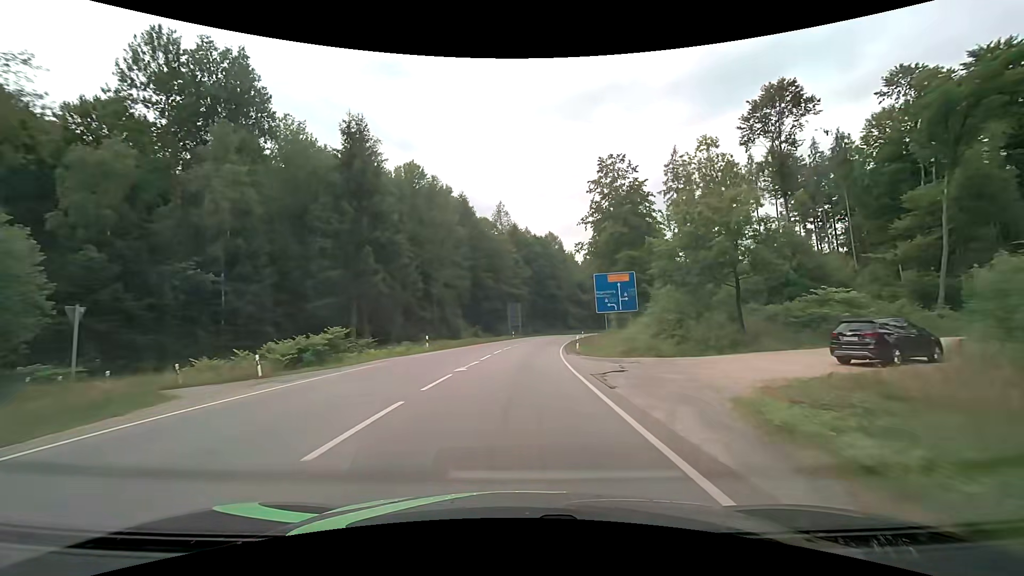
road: secondary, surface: asphalt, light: Day
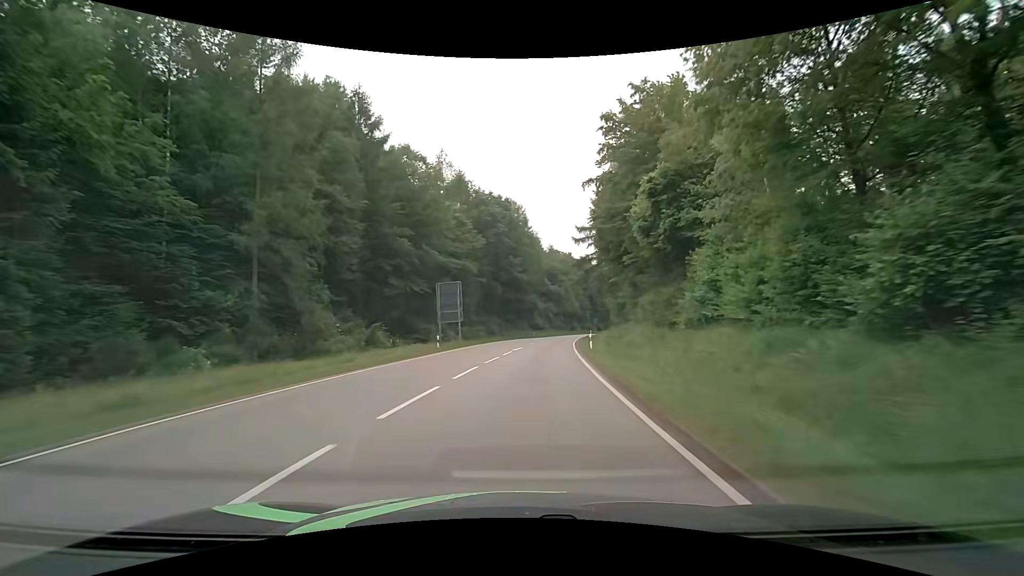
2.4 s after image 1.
(+1.6, +39.7) m; +5°
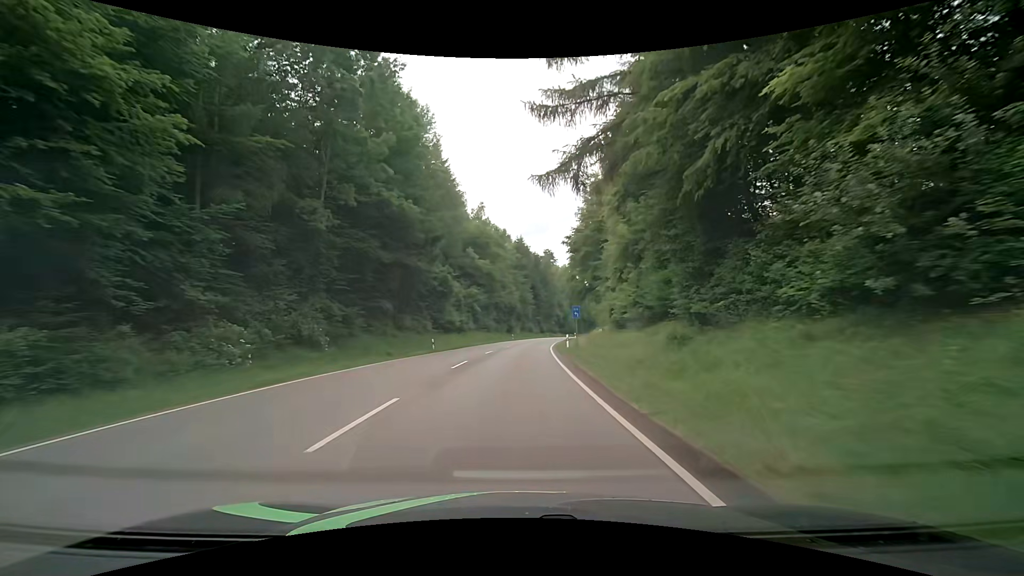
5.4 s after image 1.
(+3.8, +50.7) m; +8°
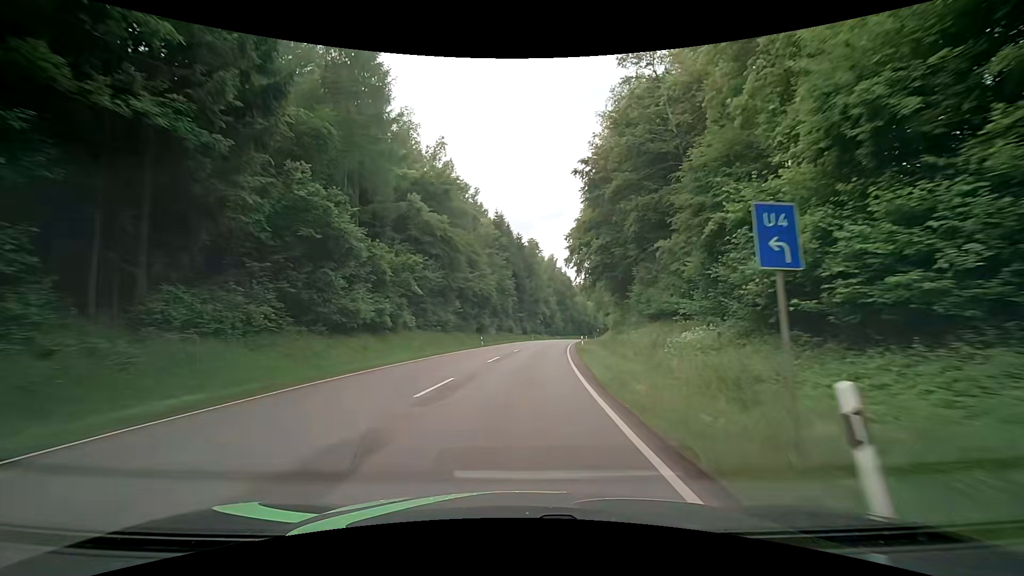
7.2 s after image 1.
(+0.8, +31.2) m; +2°
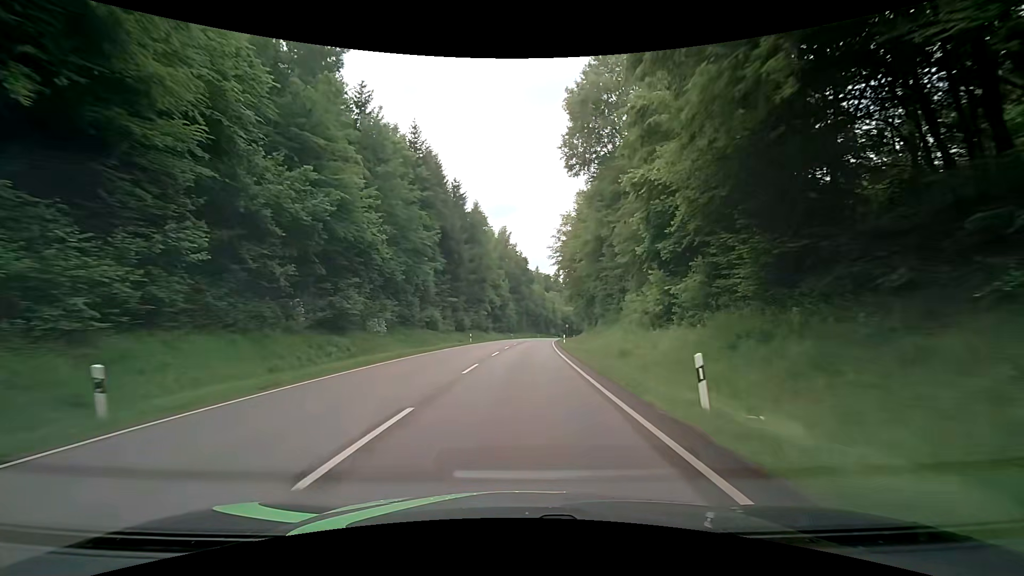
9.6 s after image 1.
(+2.5, +42.4) m; +6°
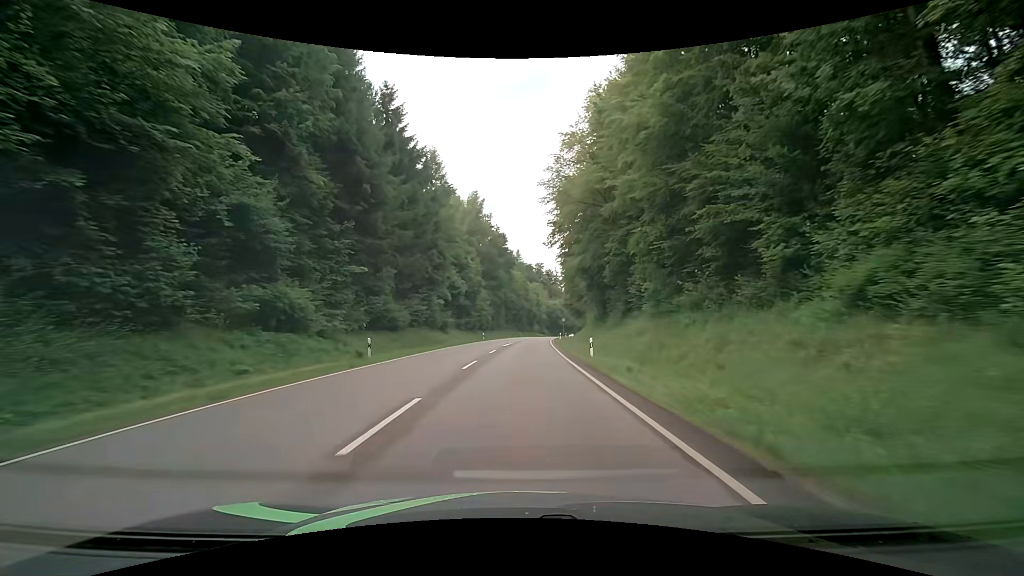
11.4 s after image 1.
(+0.8, +31.9) m; +3°
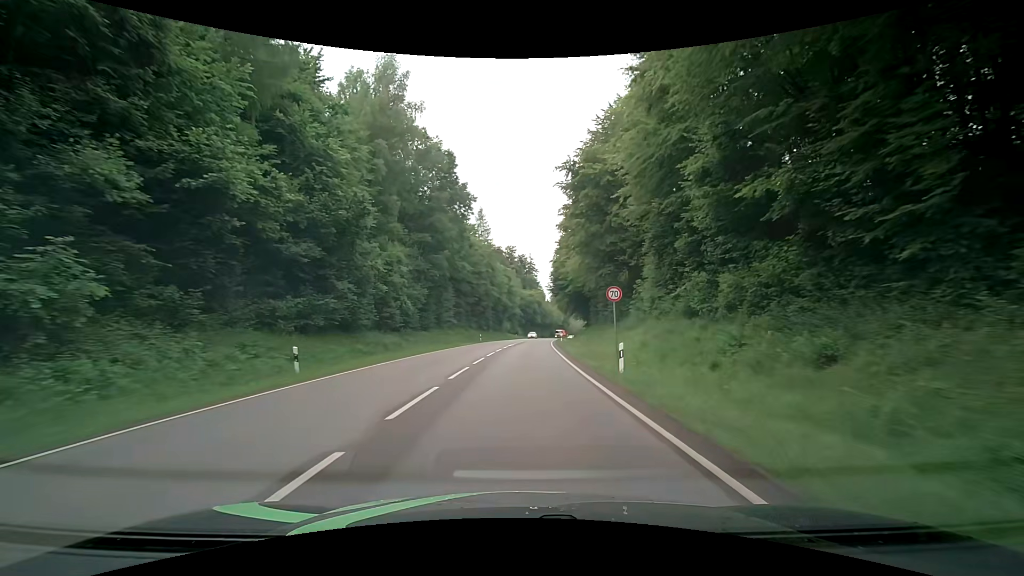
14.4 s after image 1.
(+1.4, +50.7) m; +3°
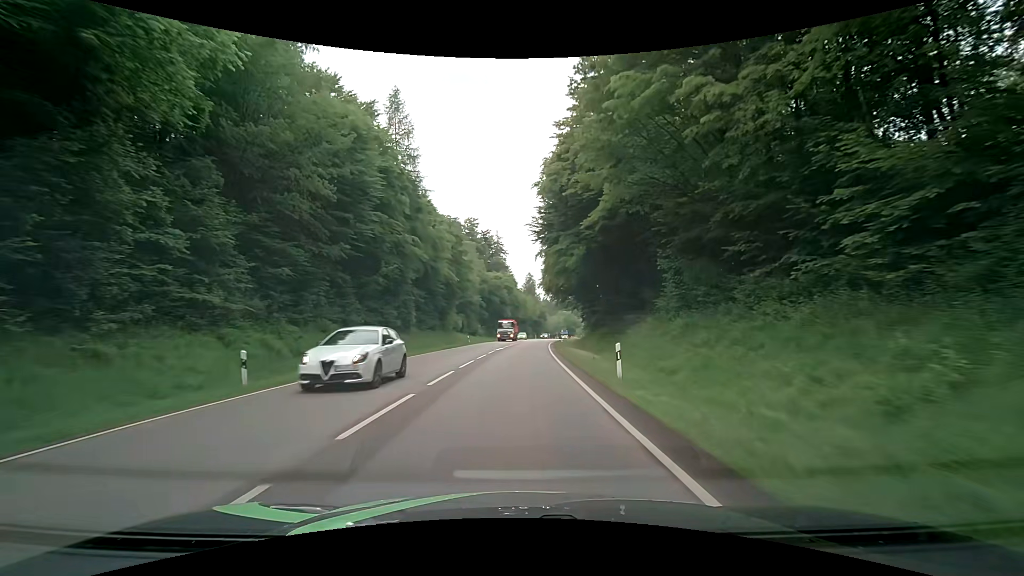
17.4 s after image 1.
(+2.0, +49.3) m; +5°
(0, +10) (0, +20) (0, +30) (0, +40) (0, +50) (+1, +60) (+2, +70) (+2, +80) (+3, +90) (+5, +100) m
